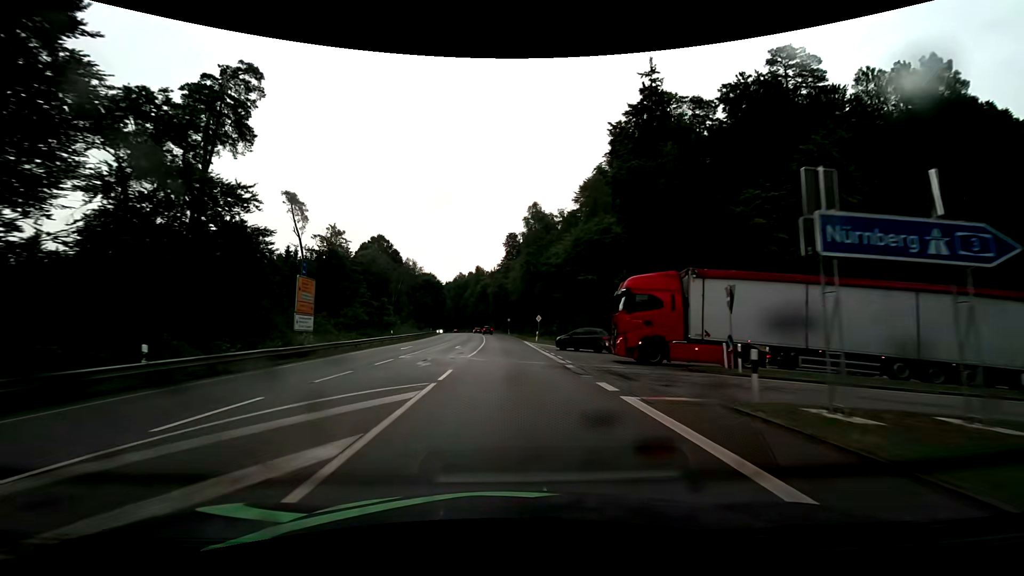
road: secondary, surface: asphalt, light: Day
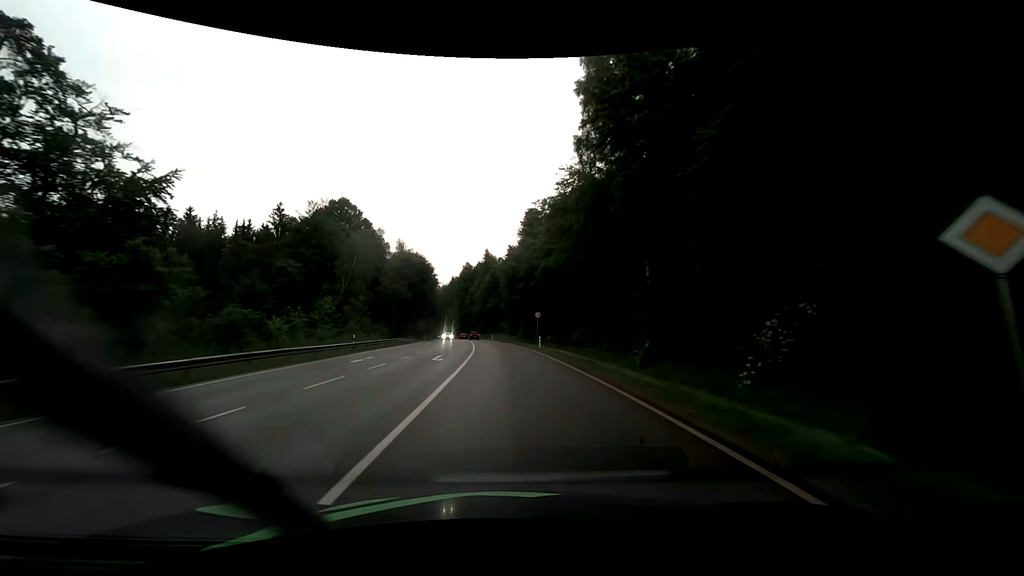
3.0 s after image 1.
(-0.9, +51.1) m; -2°
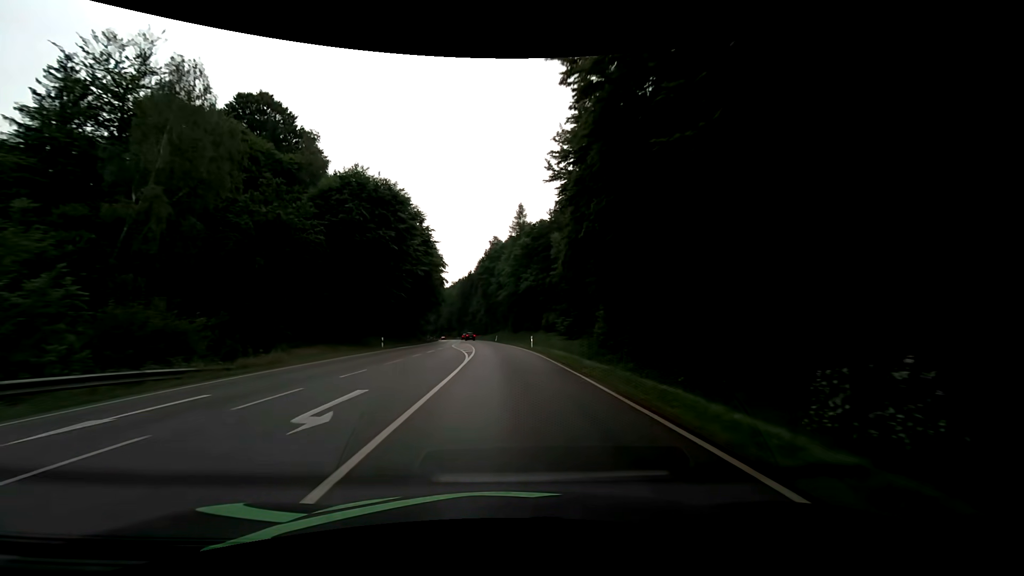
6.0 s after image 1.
(-1.9, +51.1) m; -5°
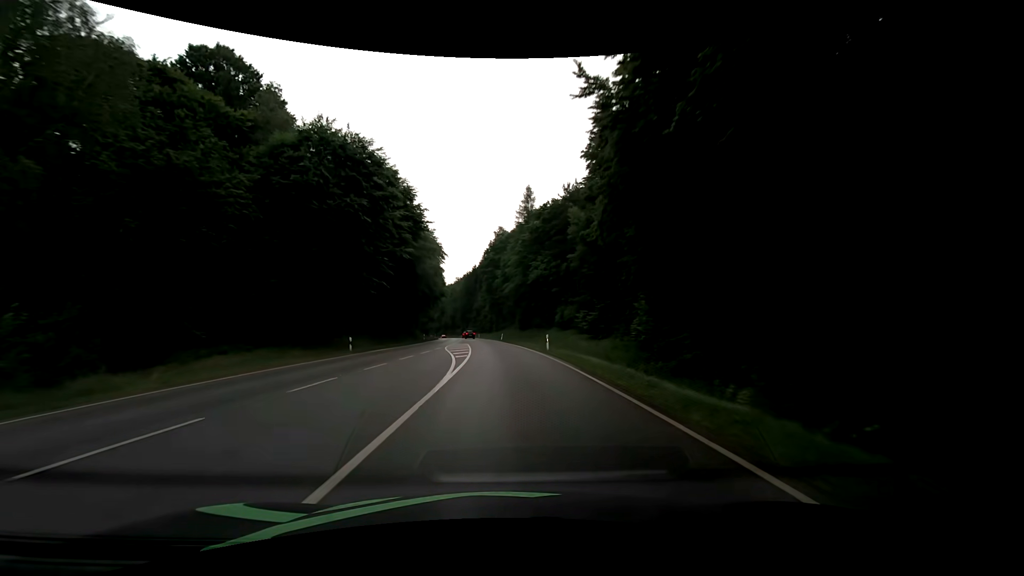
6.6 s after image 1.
(0.0, +10.3) m; 0°
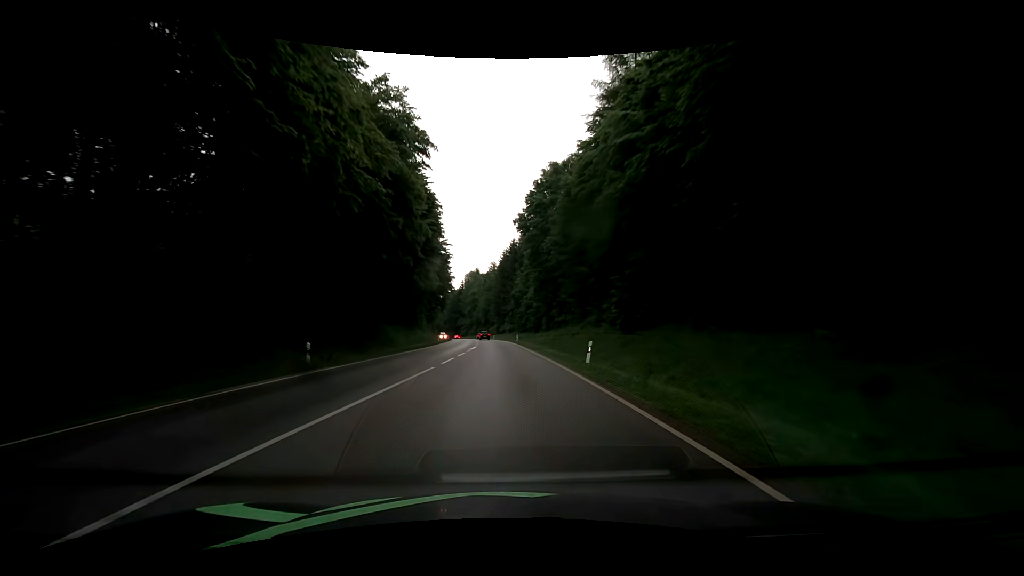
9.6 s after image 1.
(-2.1, +51.8) m; -5°
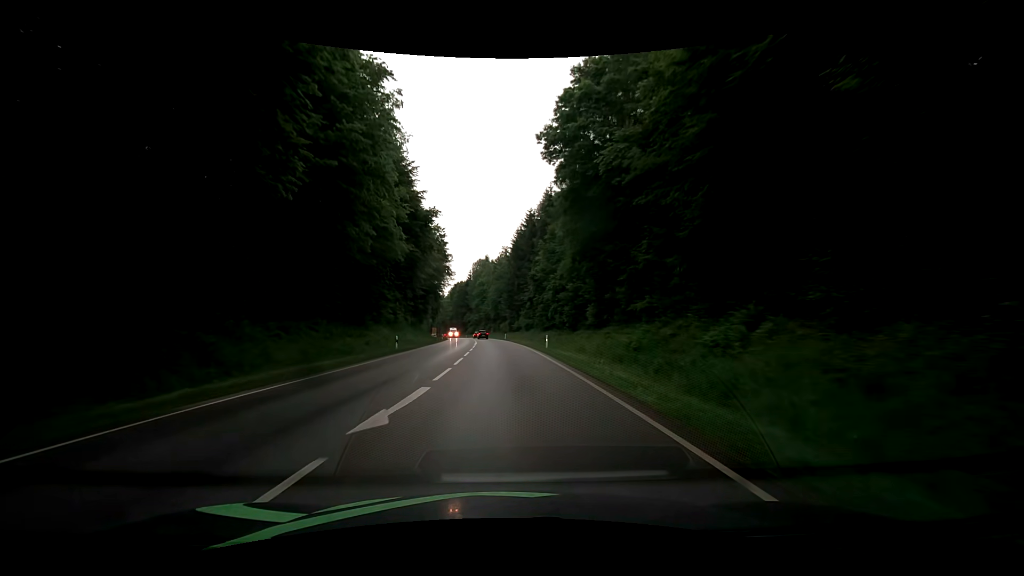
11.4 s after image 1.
(-0.6, +31.0) m; -1°
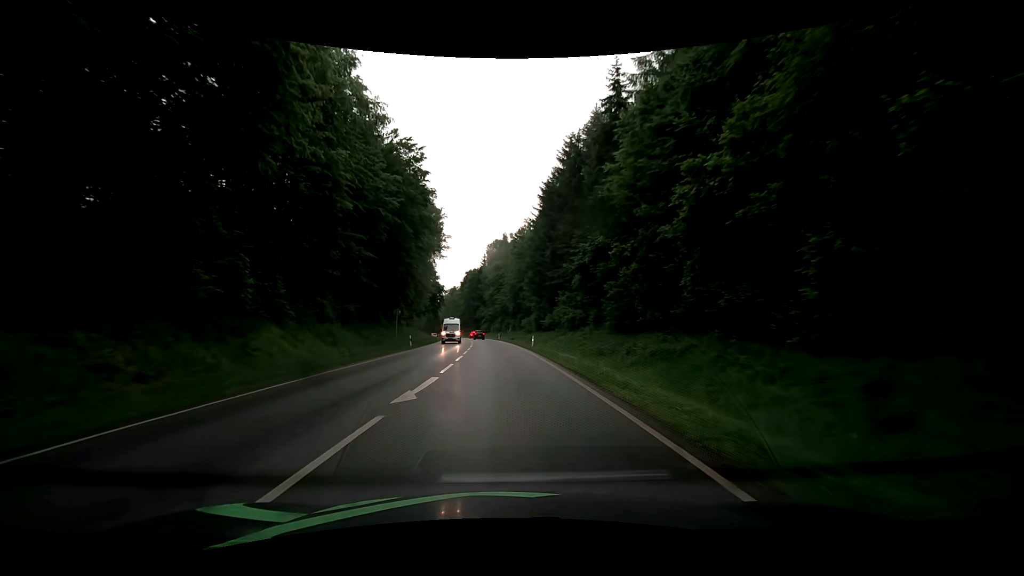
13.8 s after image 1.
(-0.9, +39.4) m; -4°
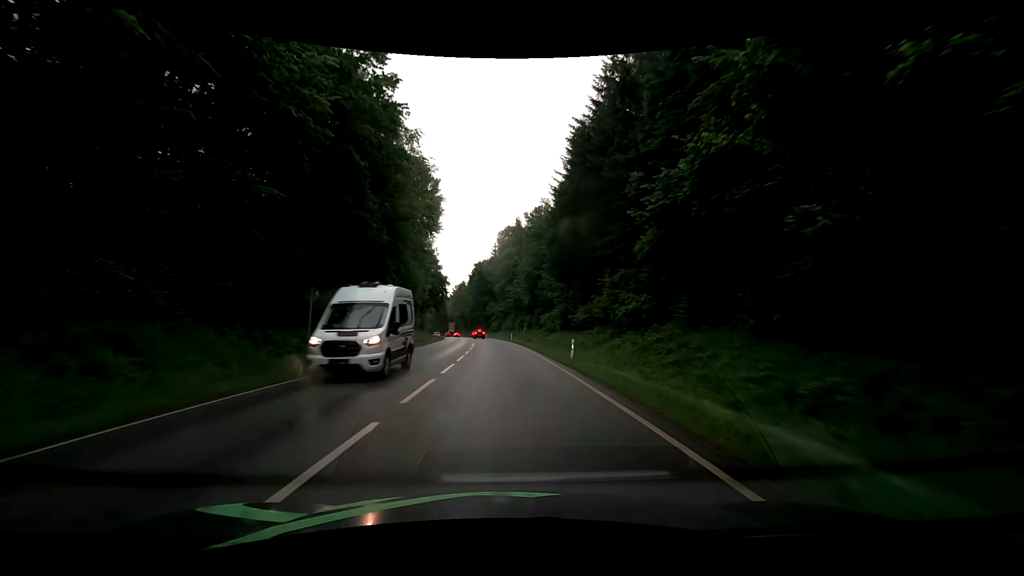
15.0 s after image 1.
(0.0, +18.8) m; -1°
(0, +10) (0, +20) (0, +30) (0, +40) (-1, +50) (-1, +60) (-2, +70) (-3, +80) (-3, +90) (-4, +100) m
